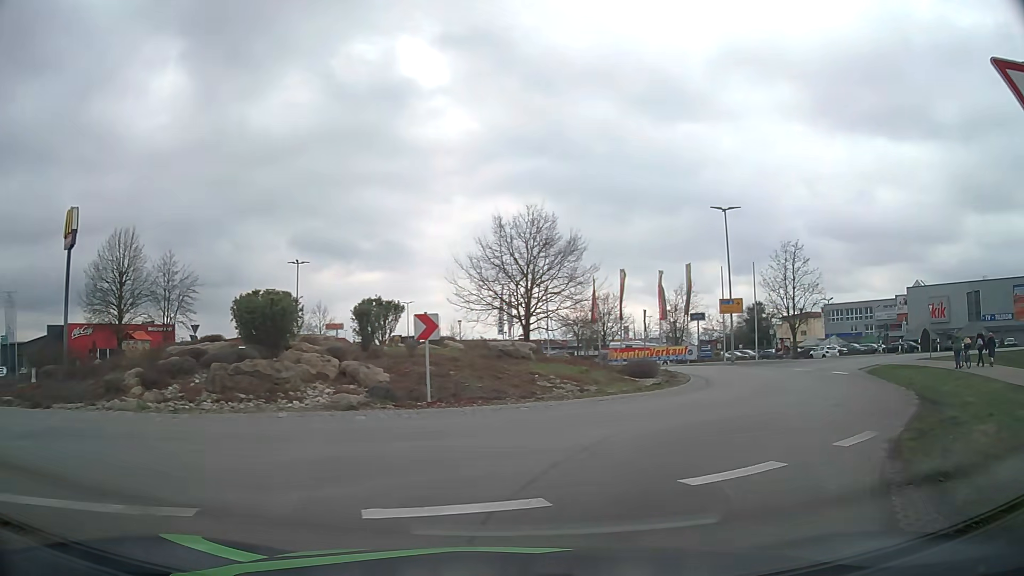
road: secondary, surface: asphalt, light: Day
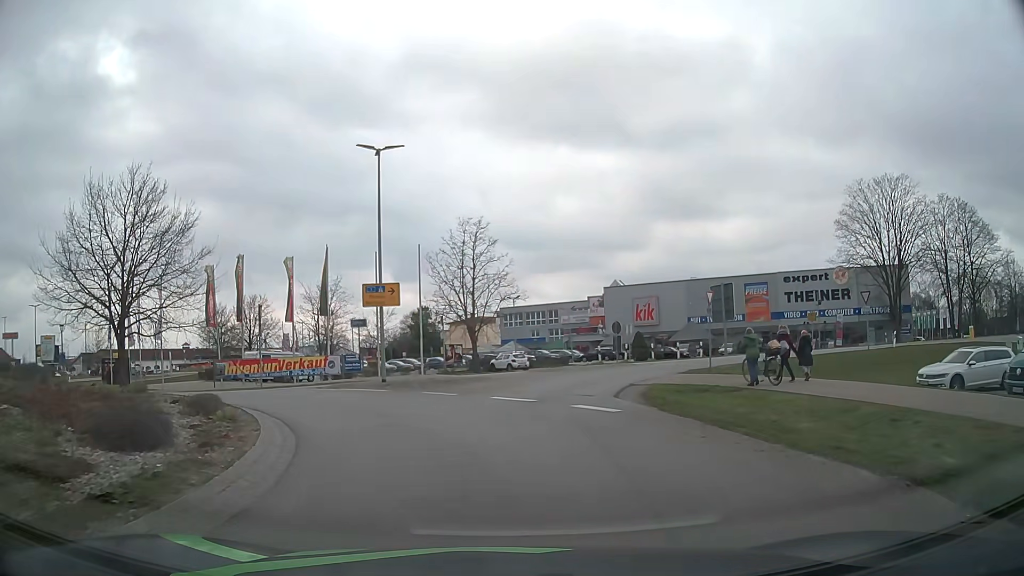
(+4.0, +12.5) m; +30°
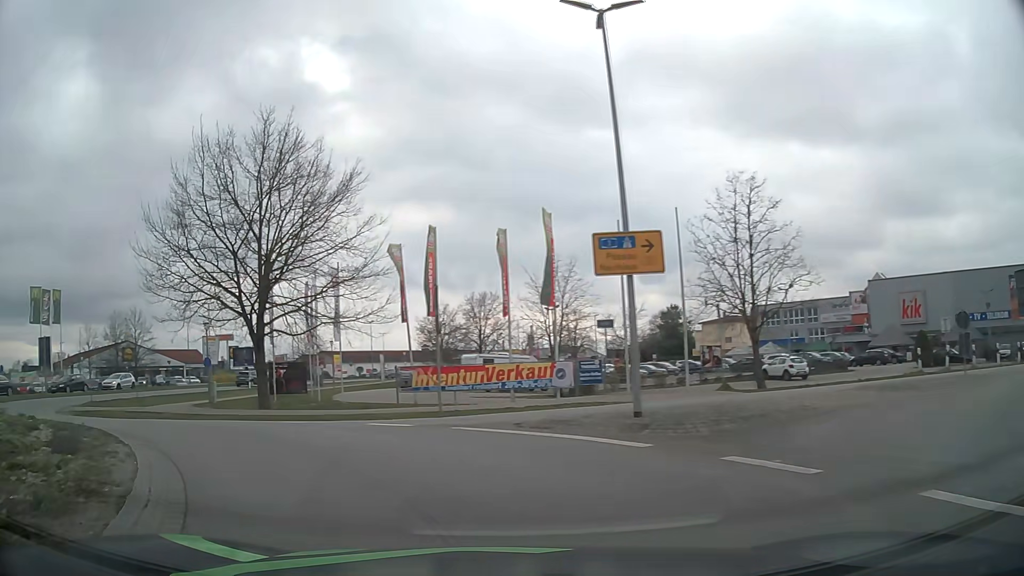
(-1.3, +11.0) m; -20°
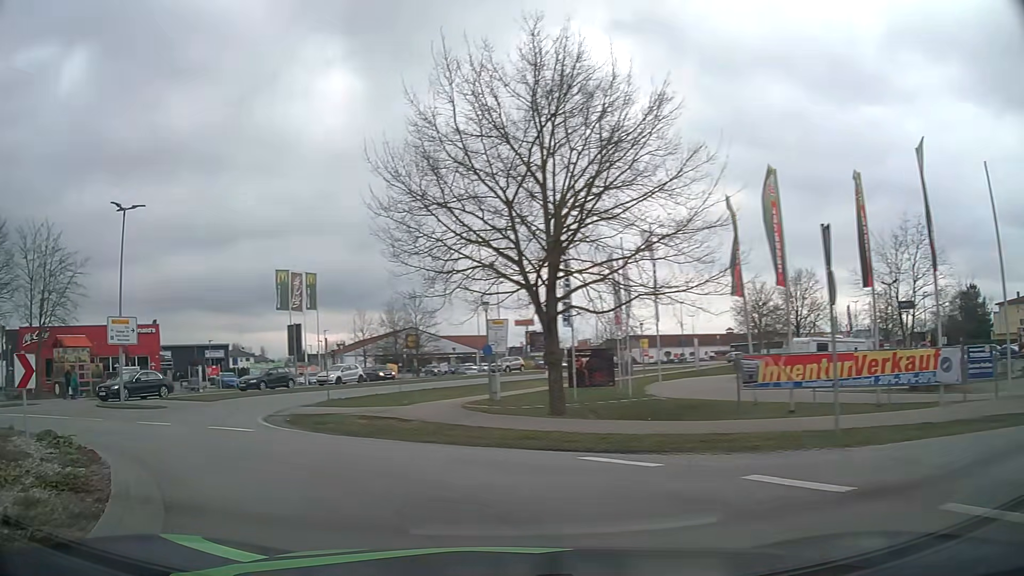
(-1.7, +7.5) m; -26°
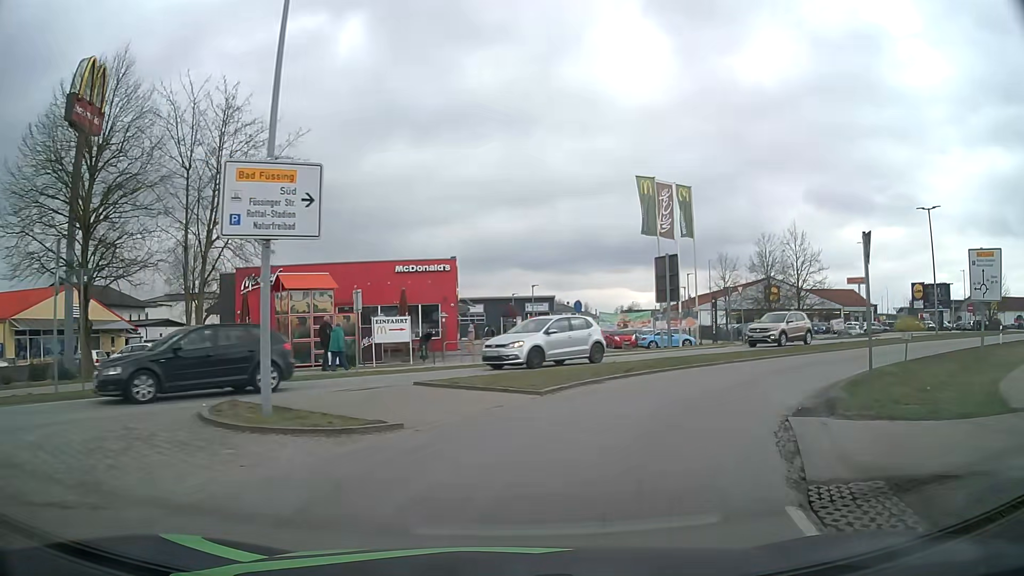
(-7.8, +16.9) m; -30°
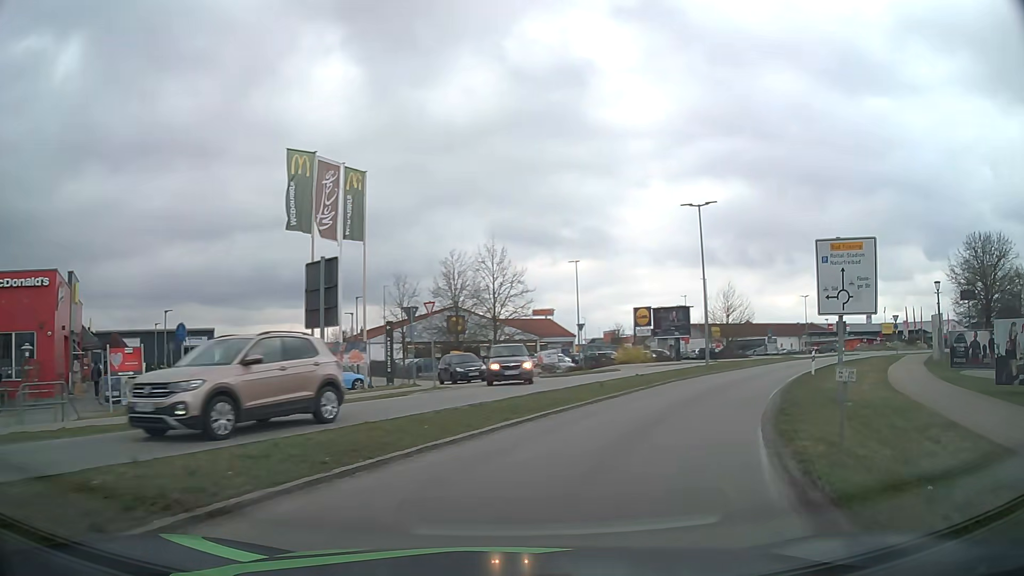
(+2.6, +11.4) m; +28°
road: tertiary
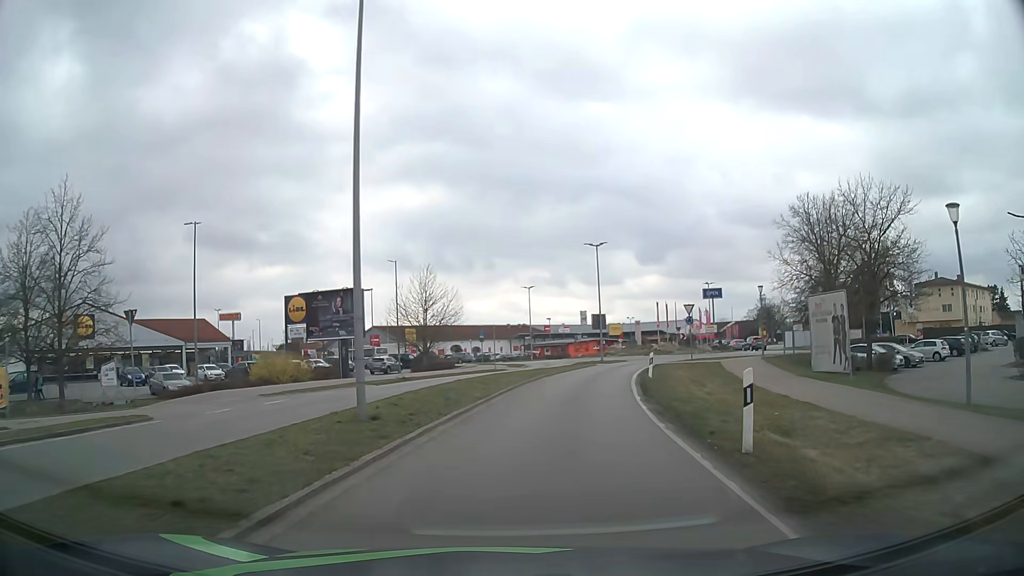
(+6.7, +21.5) m; +26°
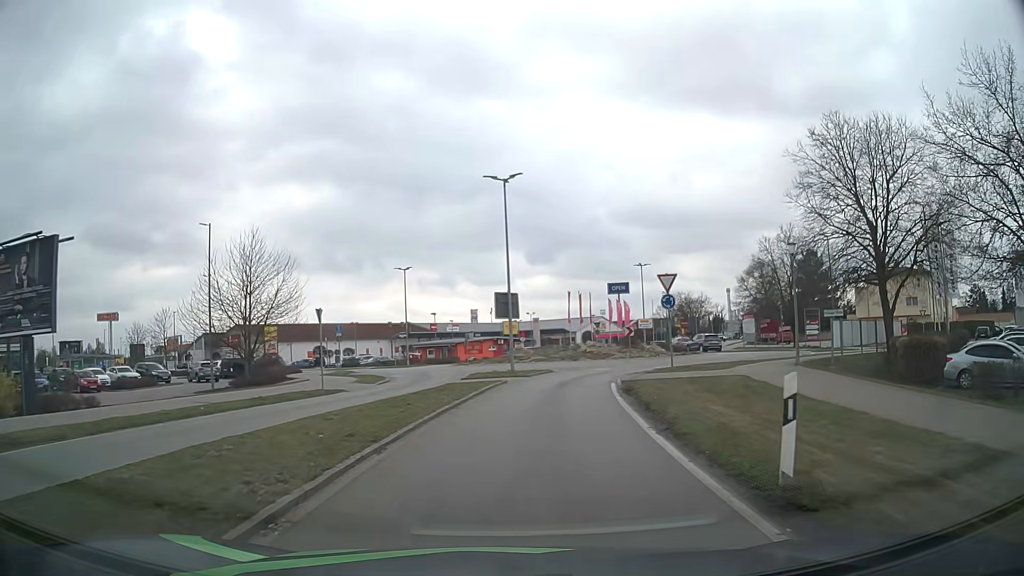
(+1.7, +19.7) m; +10°
(0, +10) (+1, +20) (+4, +30) (+10, +37) (+16, +45) (+14, +55) (+6, +60) (-4, +63) (-12, +68) (-20, +74) m
